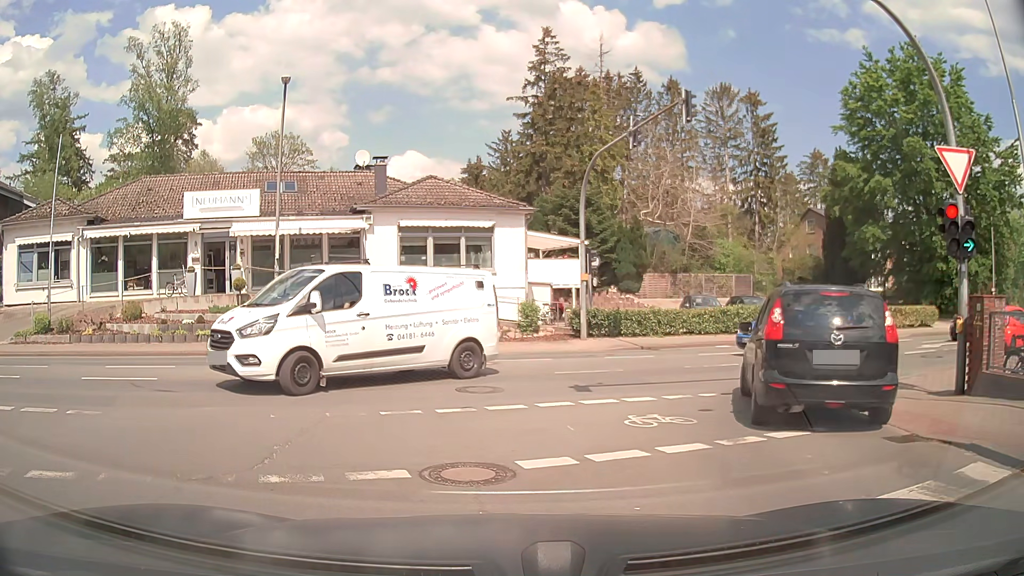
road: tertiary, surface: asphalt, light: Day
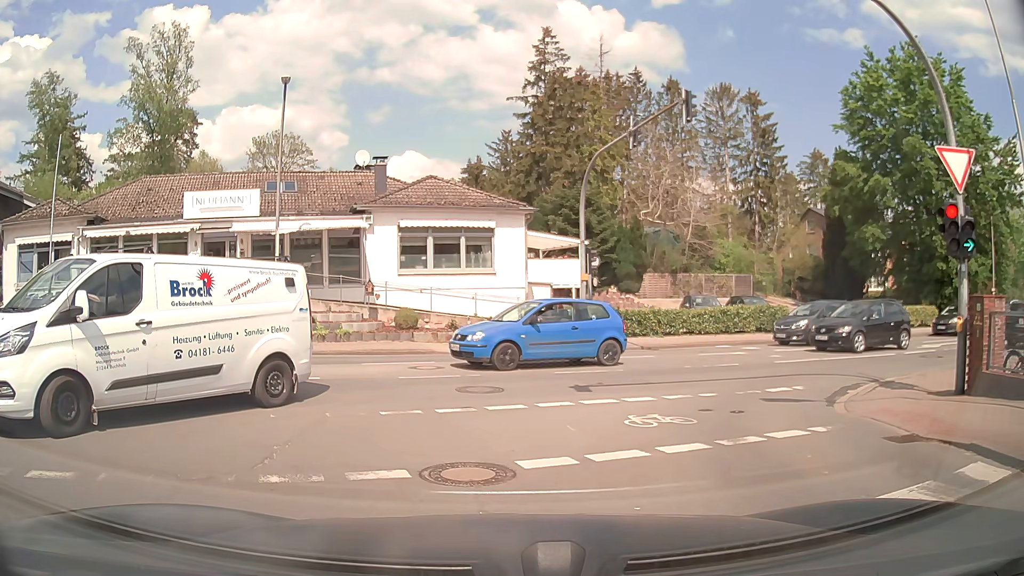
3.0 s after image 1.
(0.0, 0.0) m; 0°
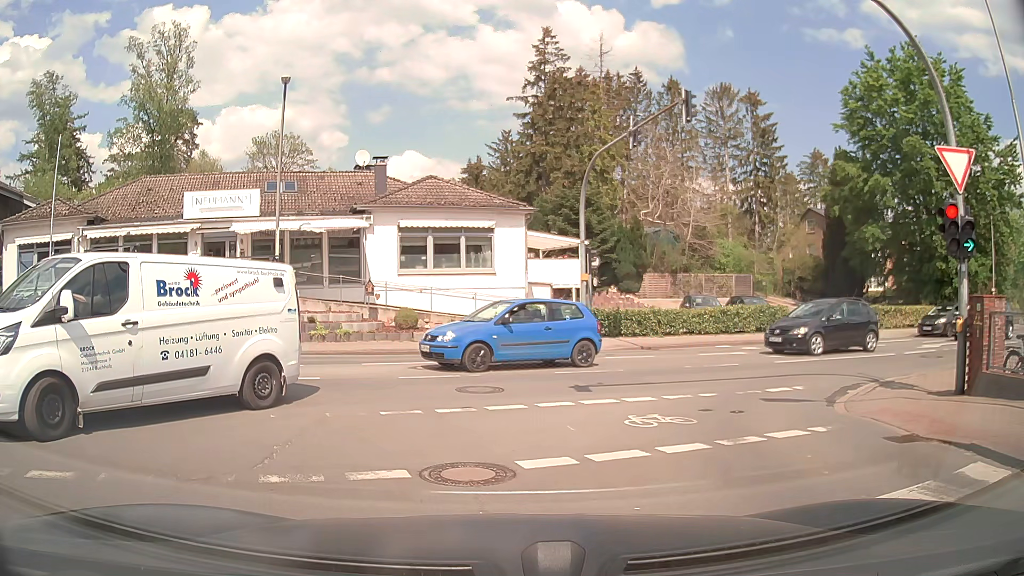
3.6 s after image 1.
(0.0, 0.0) m; 0°
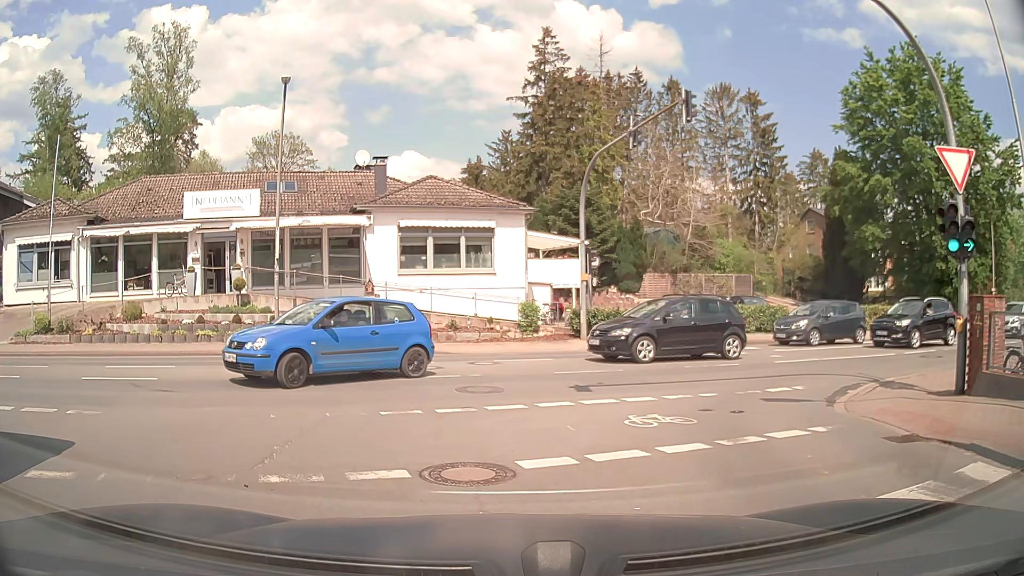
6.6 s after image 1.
(0.0, 0.0) m; 0°
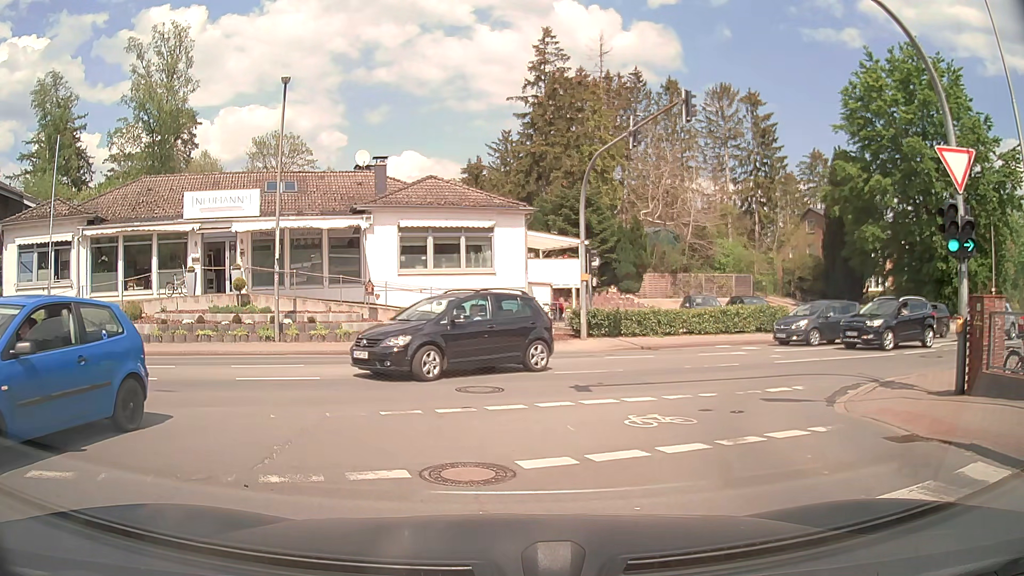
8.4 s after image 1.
(0.0, 0.0) m; 0°
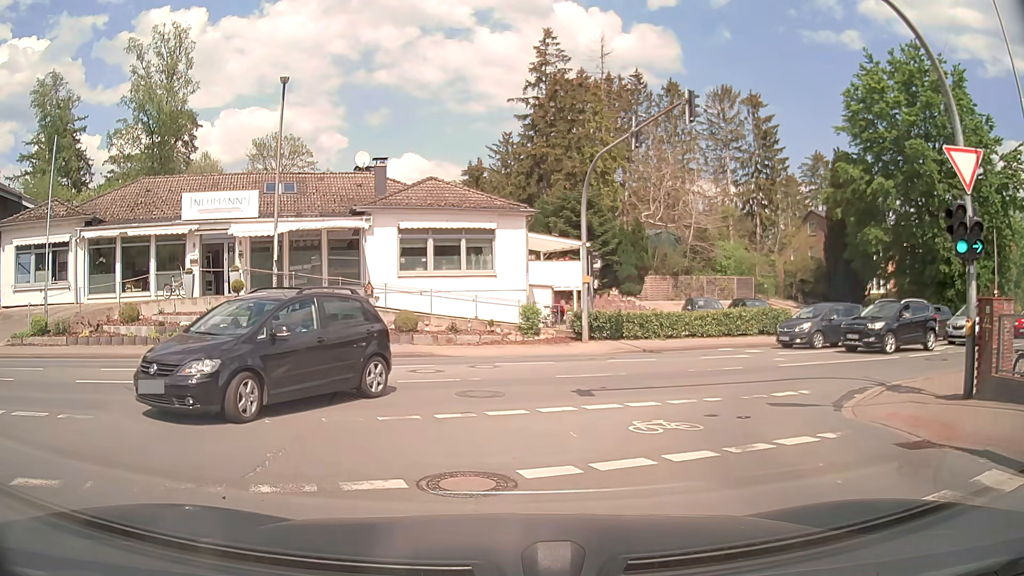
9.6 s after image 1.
(0.0, +0.2) m; 0°
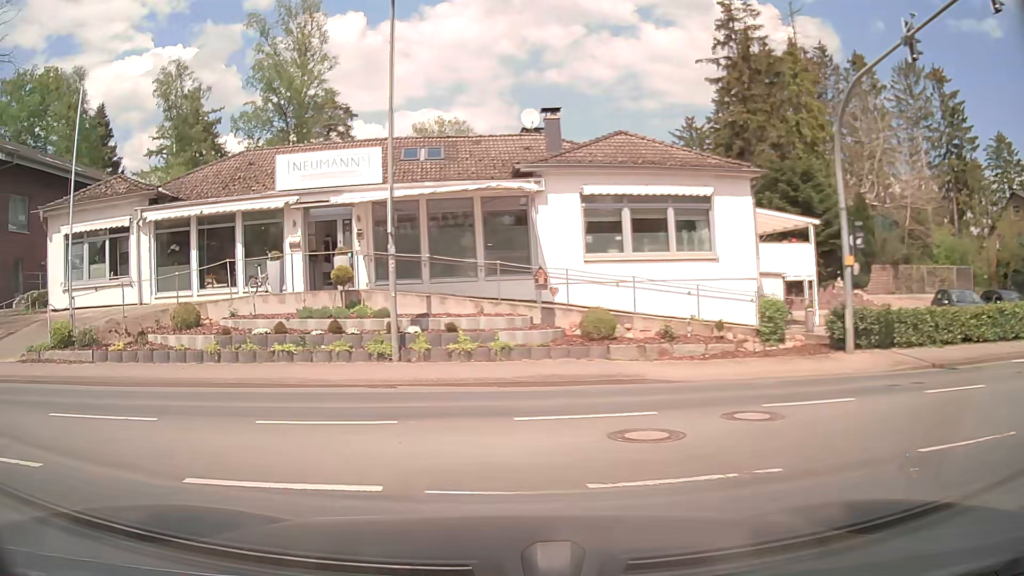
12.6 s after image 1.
(-0.2, +7.6) m; -12°
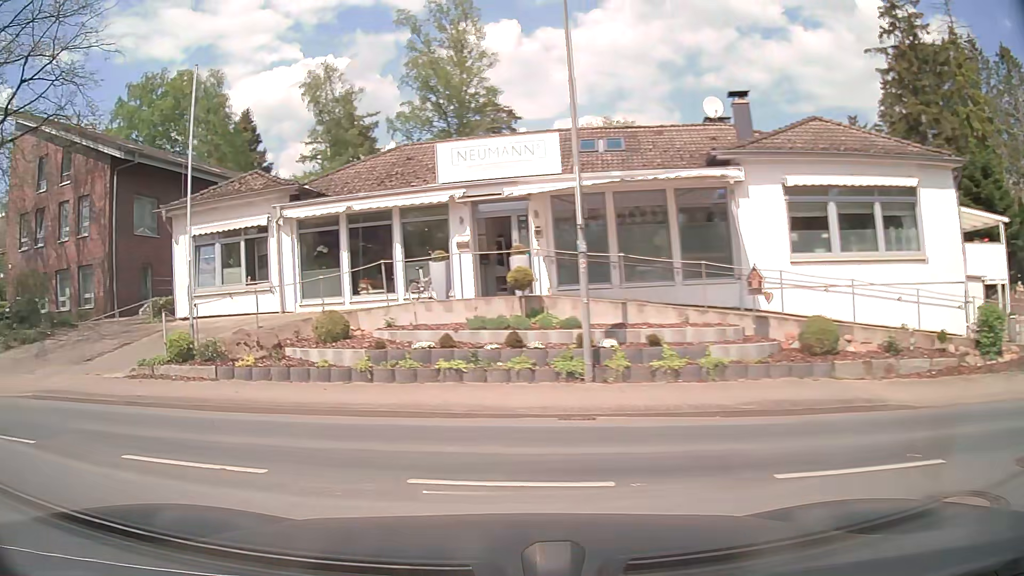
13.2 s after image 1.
(-0.3, +2.4) m; -15°
